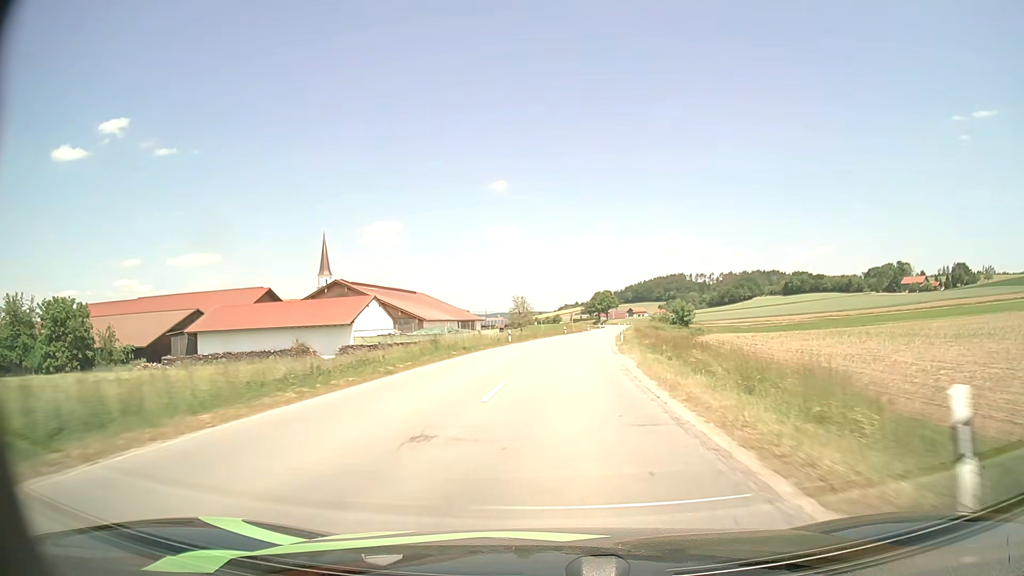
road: secondary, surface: asphalt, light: Day
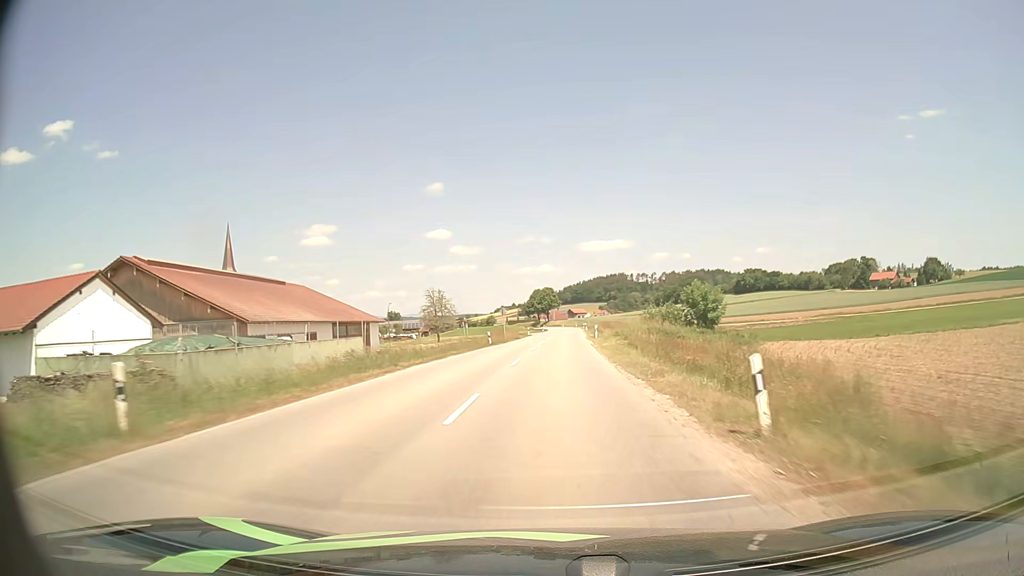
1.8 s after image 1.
(+2.0, +38.7) m; +5°
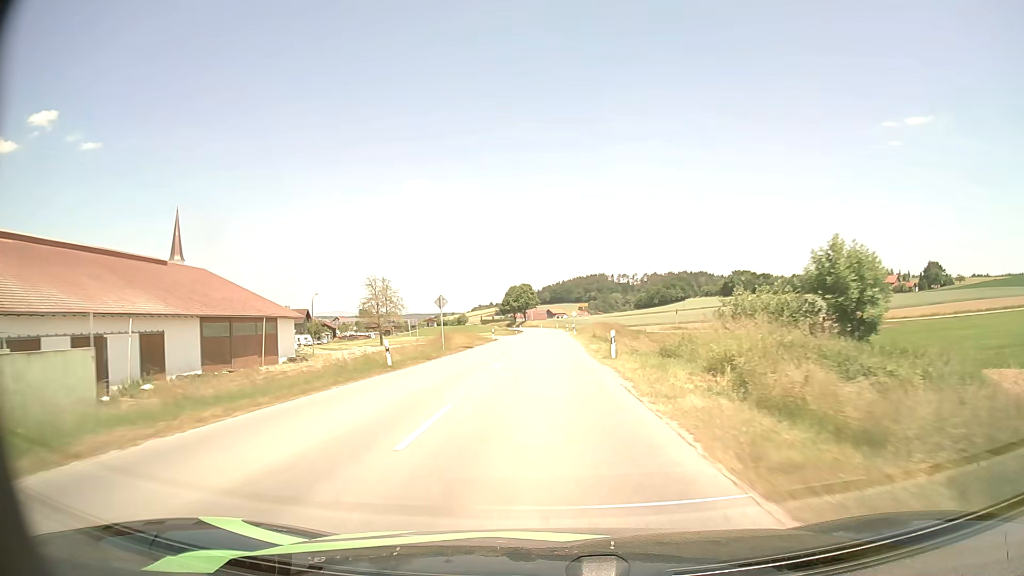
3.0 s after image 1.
(+0.5, +25.9) m; +2°
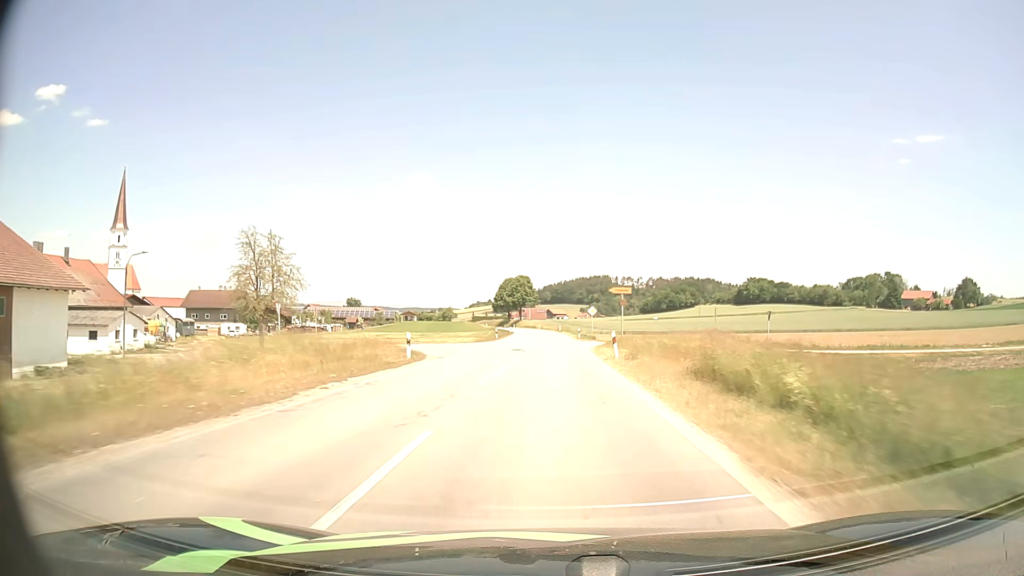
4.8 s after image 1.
(-0.1, +38.6) m; 0°
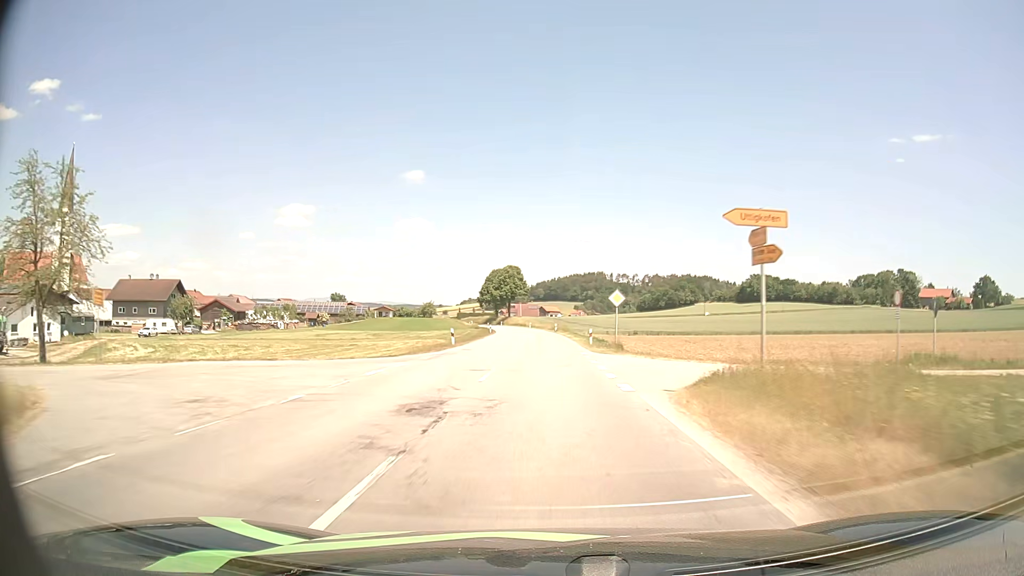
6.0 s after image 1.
(+0.2, +25.4) m; +1°
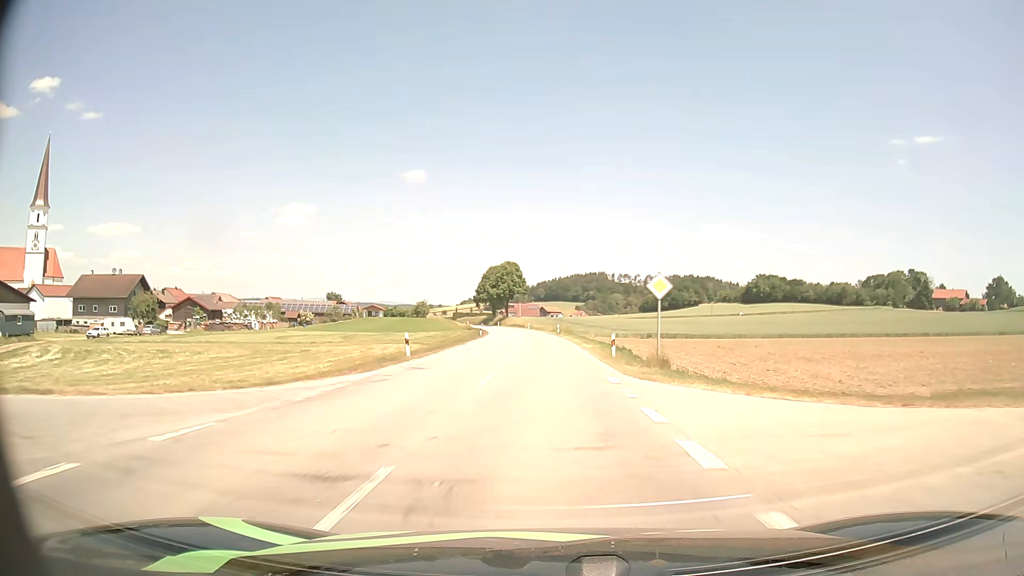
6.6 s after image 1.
(0.0, +12.5) m; 0°
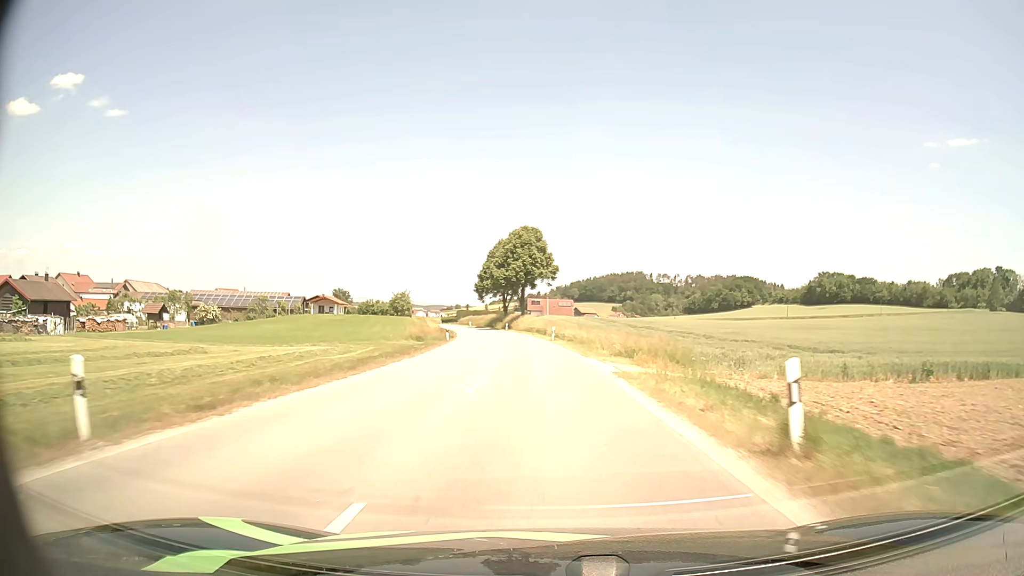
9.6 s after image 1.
(-1.0, +61.4) m; -3°
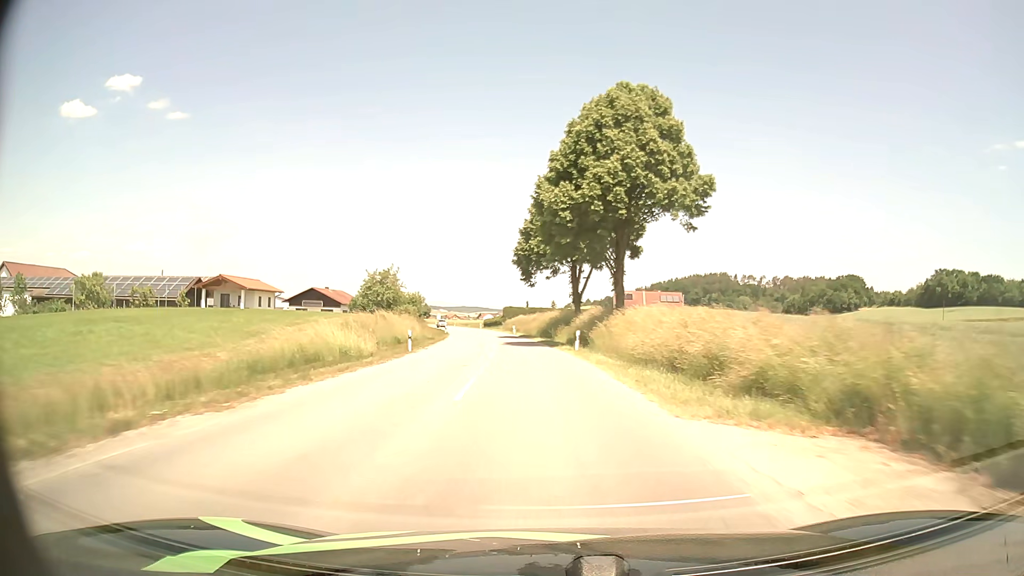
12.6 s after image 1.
(-3.2, +61.6) m; -6°
(0, +10) (0, +20) (-1, +30) (-1, +40) (-2, +50) (-3, +60) (-5, +70) (-6, +80) (-8, +89) (-10, +99) m
